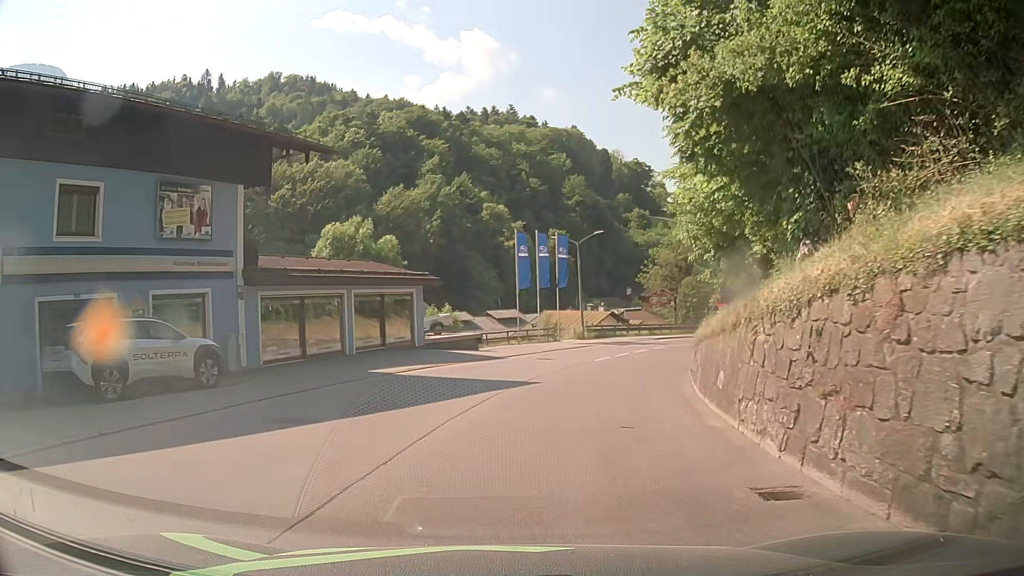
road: tertiary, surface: asphalt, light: Day
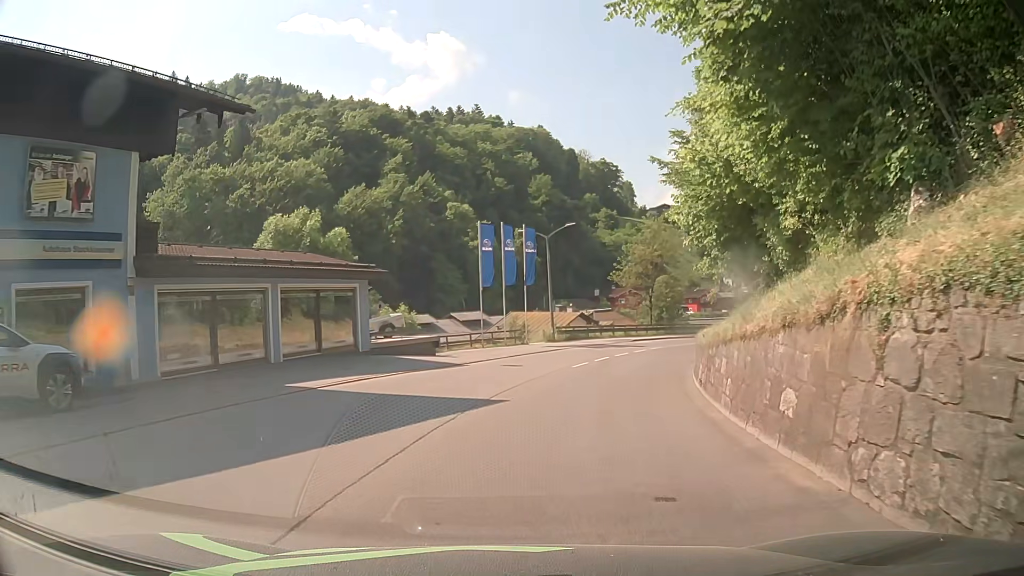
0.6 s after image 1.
(+0.1, +4.5) m; +3°
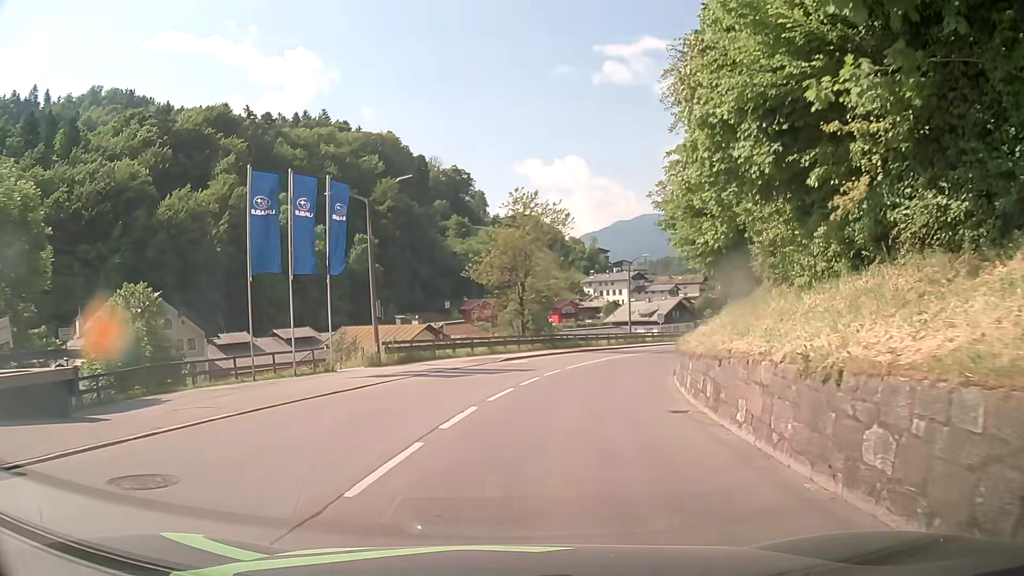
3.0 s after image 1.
(+2.0, +17.8) m; +12°
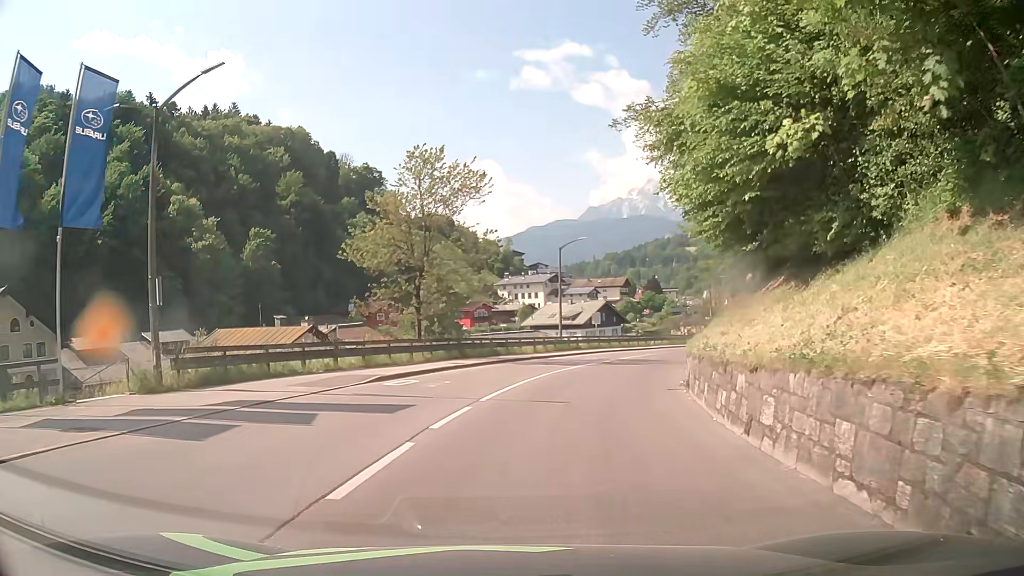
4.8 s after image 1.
(+1.0, +13.3) m; +7°
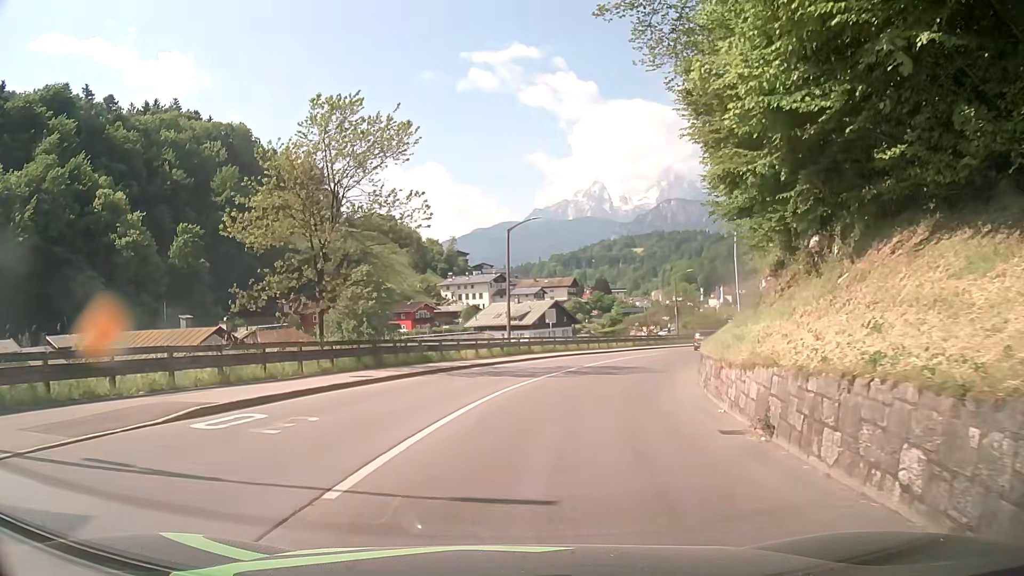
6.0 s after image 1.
(+0.5, +9.0) m; +5°
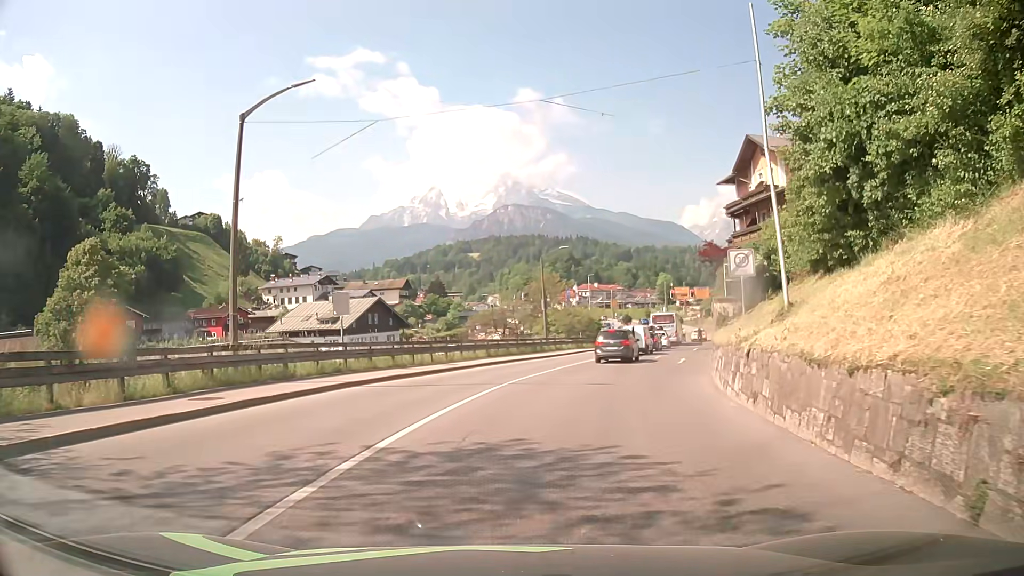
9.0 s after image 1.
(+2.7, +22.4) m; +14°
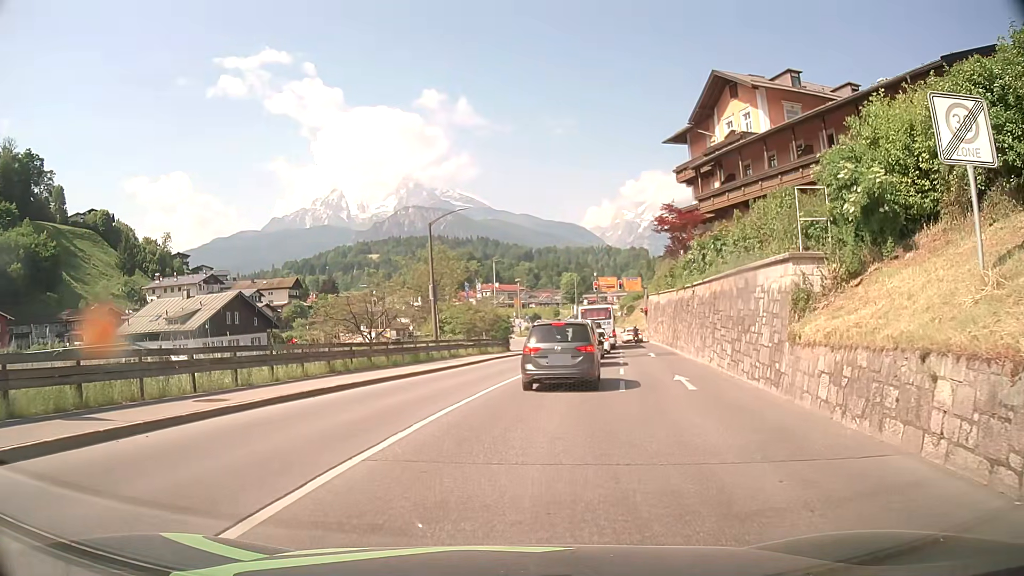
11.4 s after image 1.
(+1.2, +15.8) m; +10°
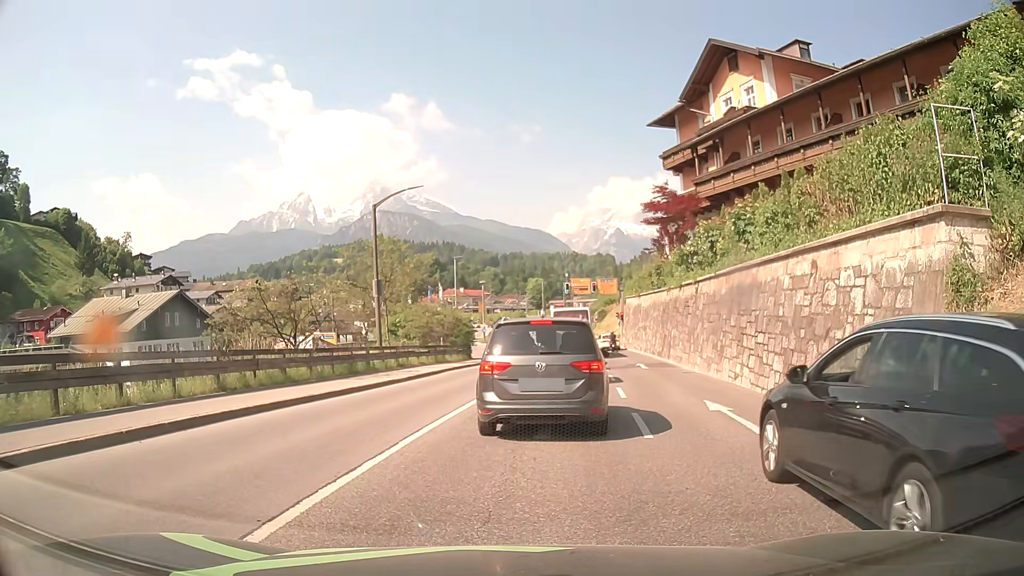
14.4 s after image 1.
(0.0, +5.9) m; +1°
